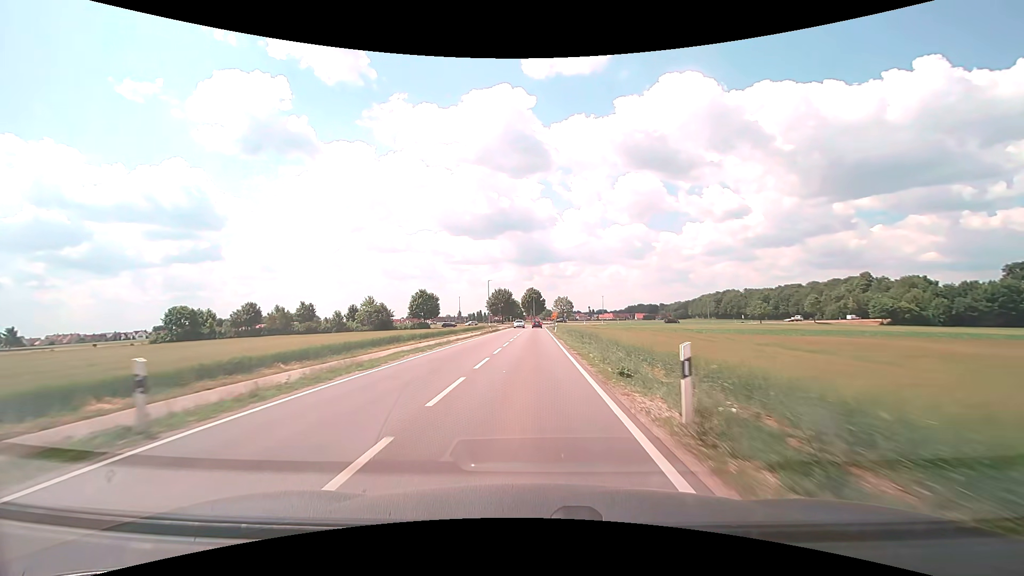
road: tertiary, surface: asphalt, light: Day
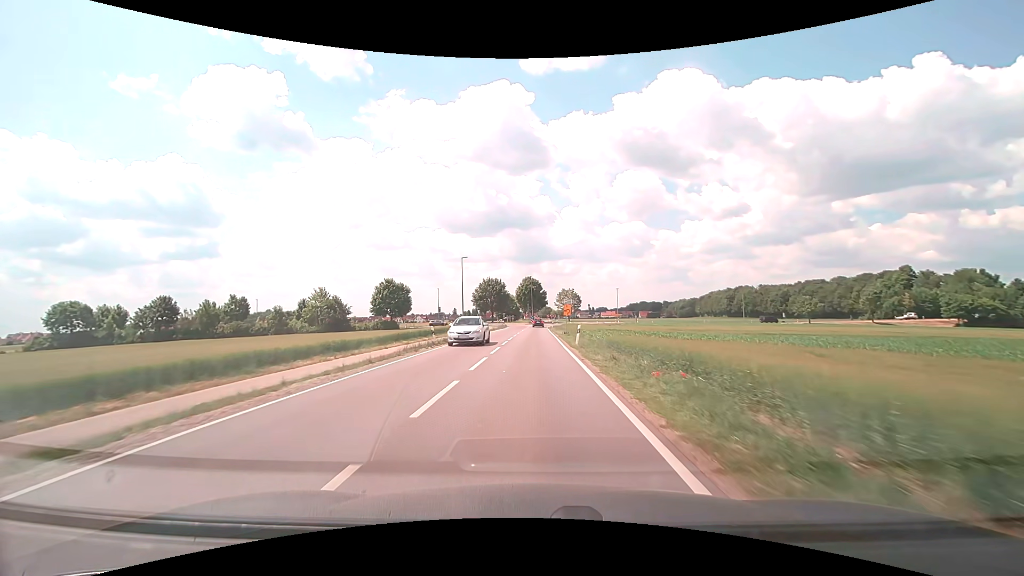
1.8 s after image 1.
(0.0, +30.6) m; 0°
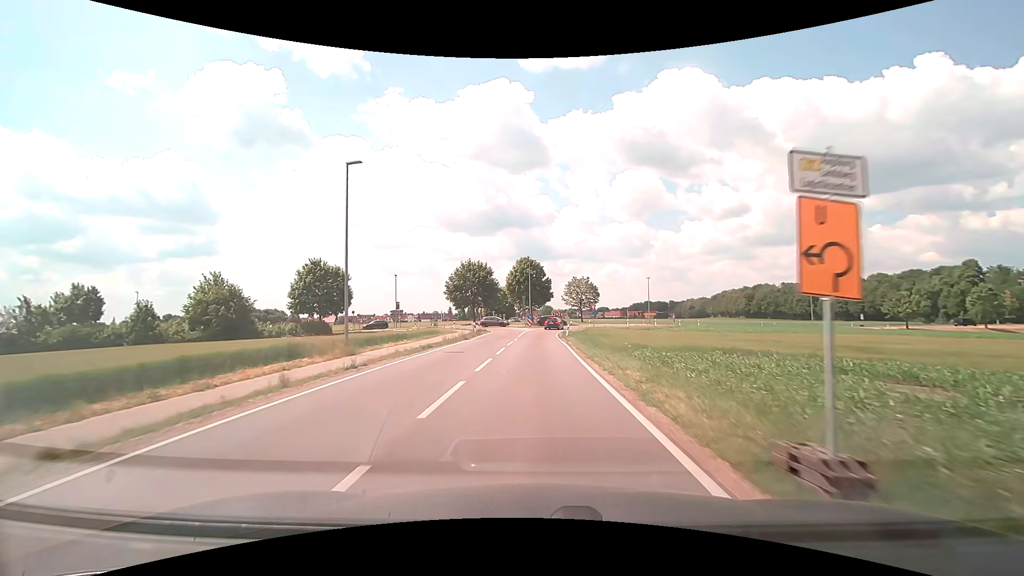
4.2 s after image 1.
(0.0, +35.6) m; 0°
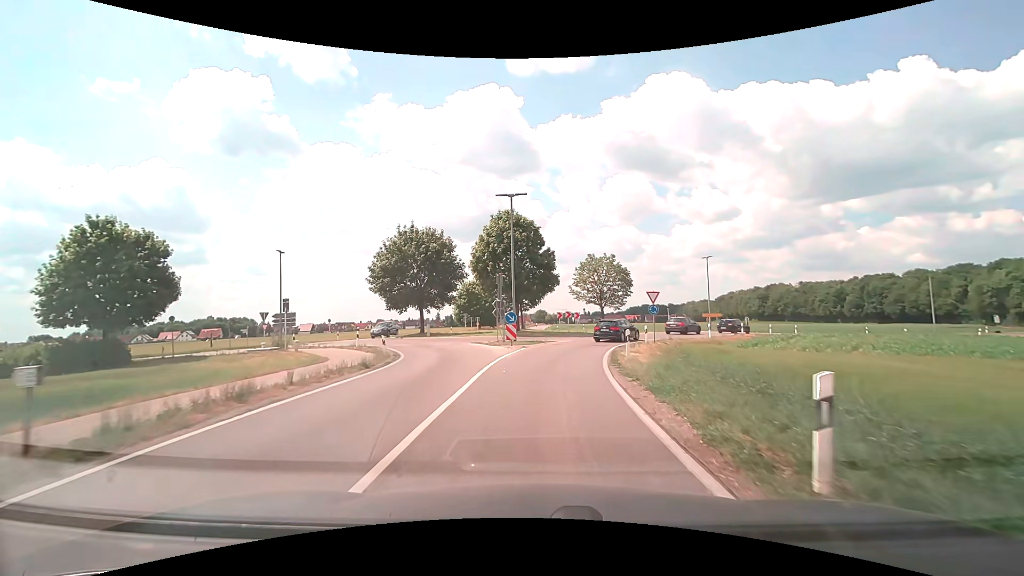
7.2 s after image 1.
(+0.1, +35.0) m; +1°
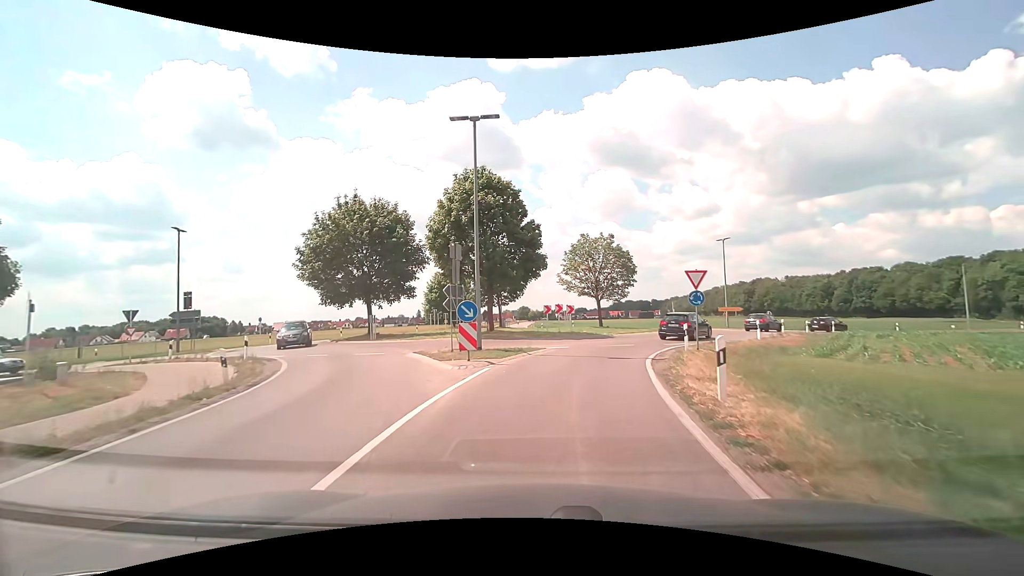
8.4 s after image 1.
(+0.1, +10.6) m; +2°
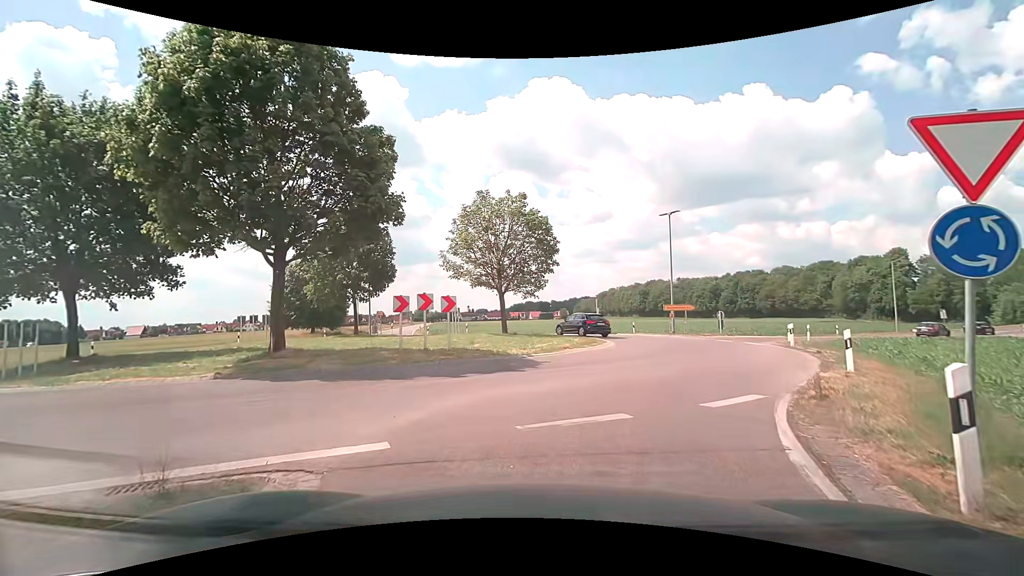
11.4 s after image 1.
(+1.4, +14.9) m; +12°
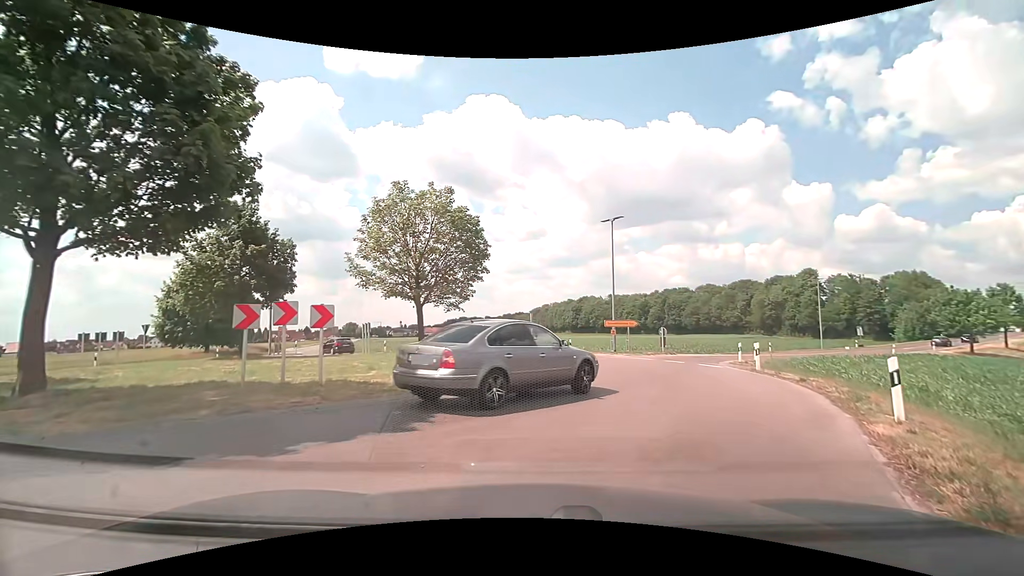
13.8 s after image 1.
(+0.2, +4.8) m; +7°
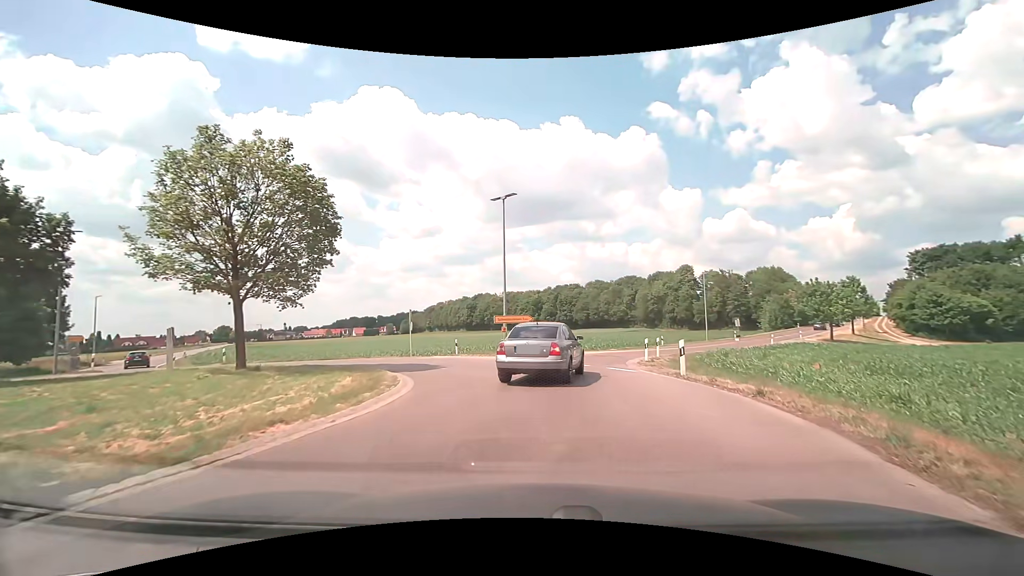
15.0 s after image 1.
(+0.7, +5.8) m; +12°
(0, +10) (-3, +19) (-10, +26) (-20, +26) (-28, +21) (-32, +11) (-34, +2) (-38, -7) (-43, -16) (-49, -24) m
